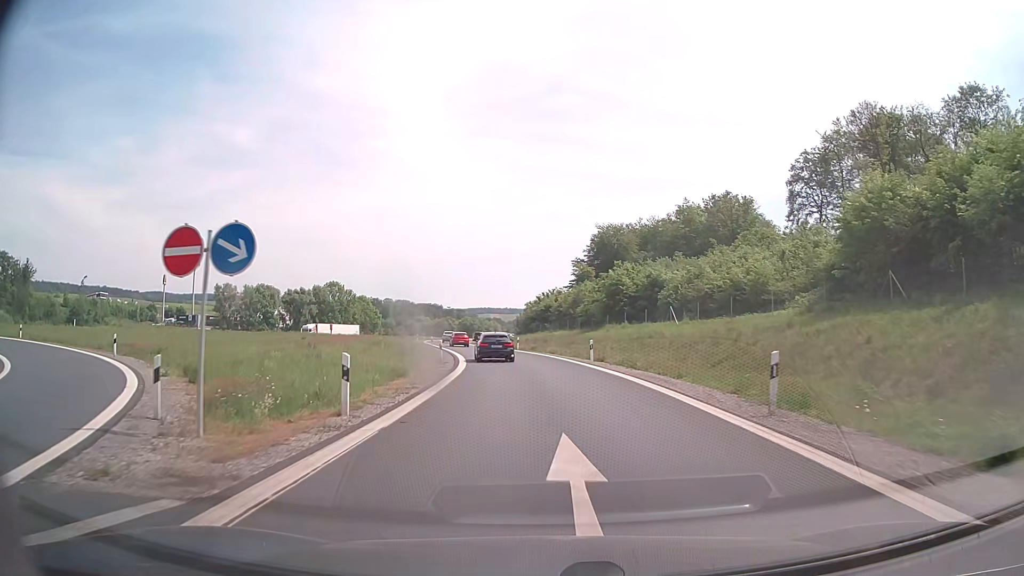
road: motorway_link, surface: asphalt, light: Day
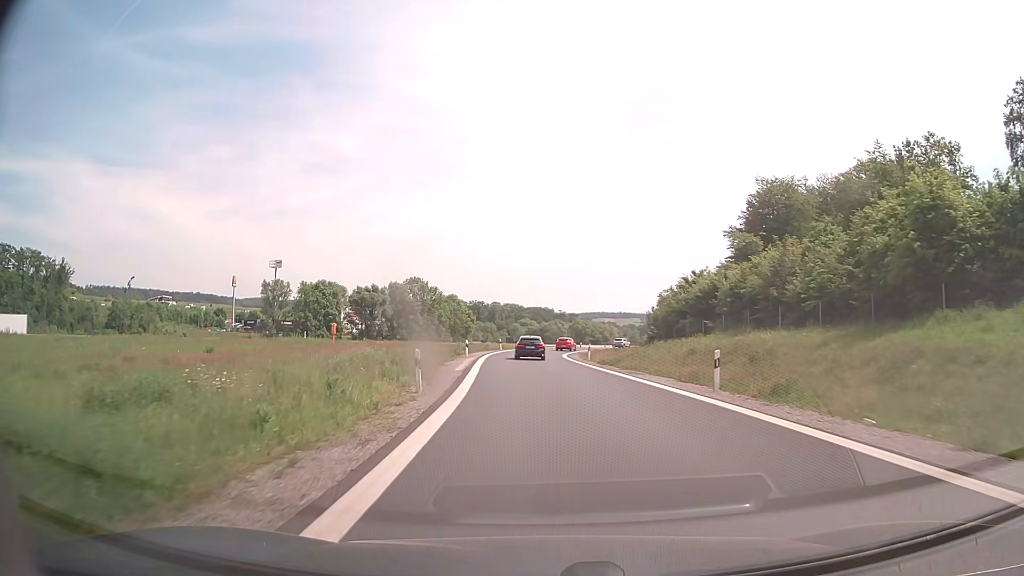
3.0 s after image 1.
(-3.5, +41.8) m; -9°
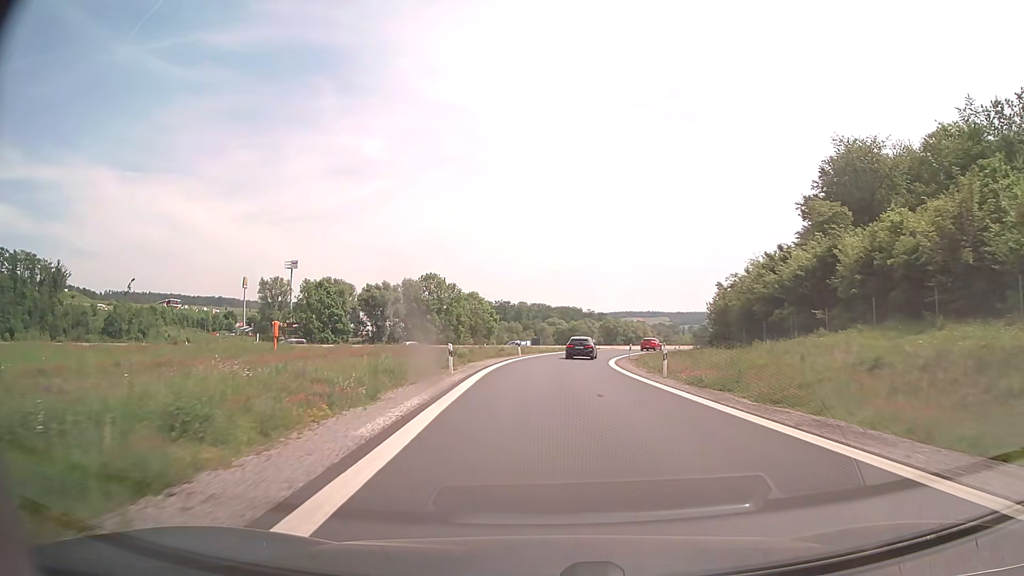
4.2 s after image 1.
(-0.5, +18.4) m; -3°
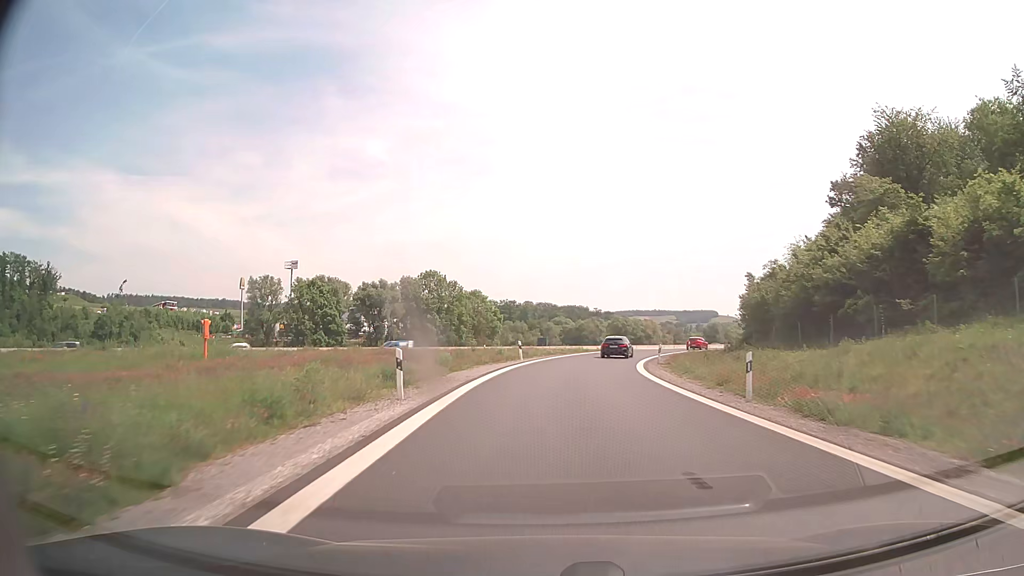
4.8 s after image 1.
(0.0, +9.5) m; 0°
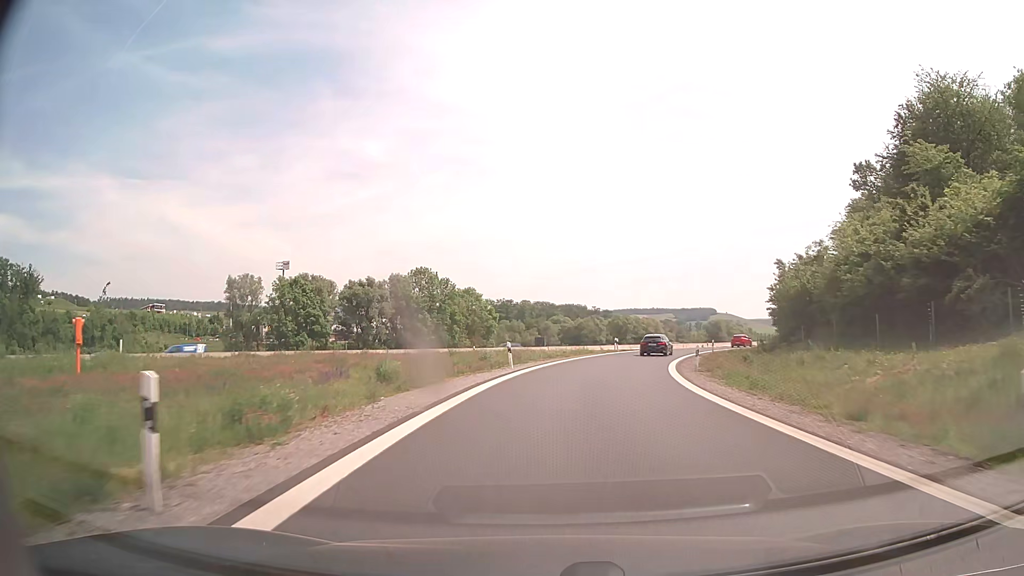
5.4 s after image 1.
(0.0, +9.7) m; 0°
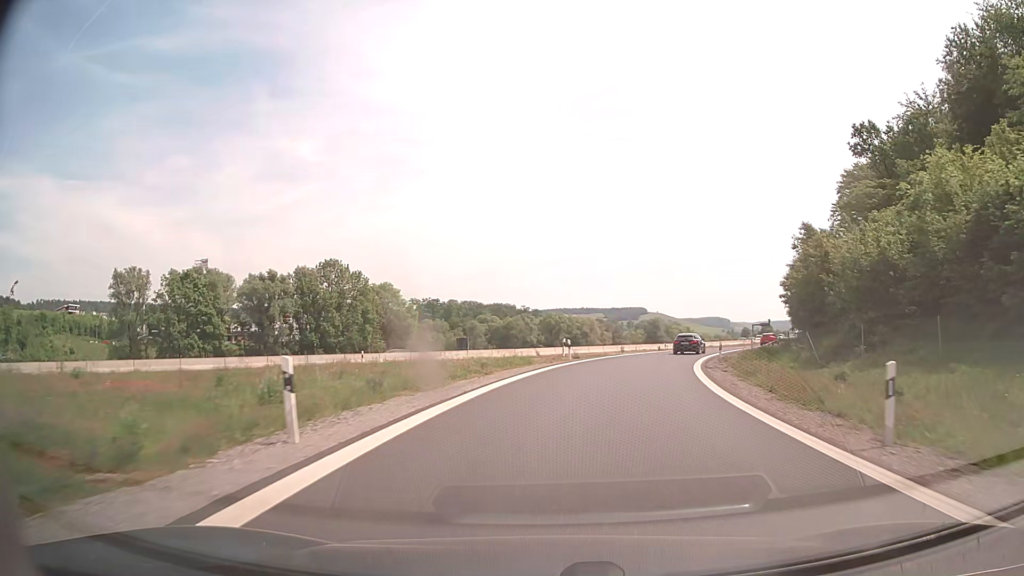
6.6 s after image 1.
(+0.9, +19.7) m; +6°
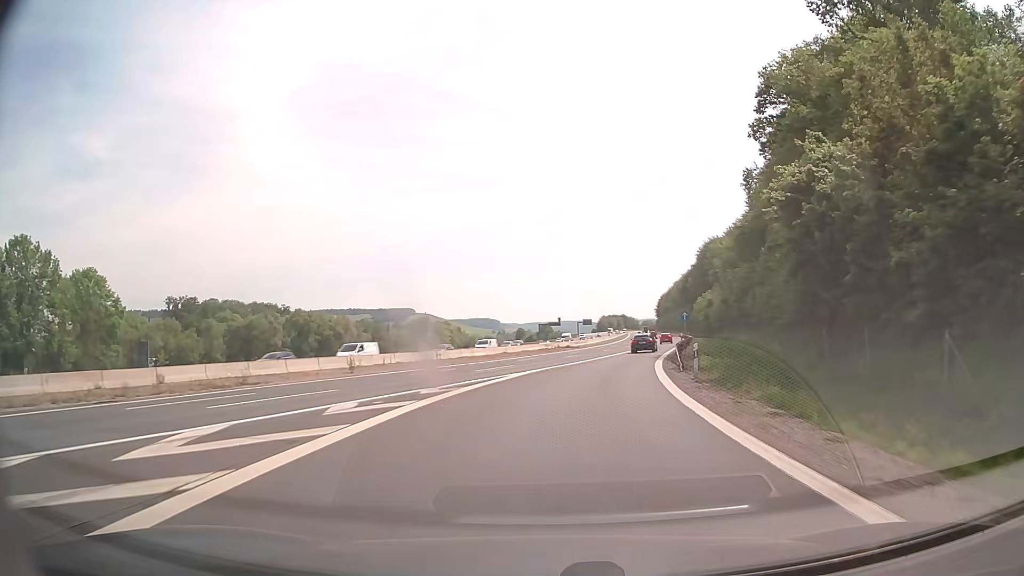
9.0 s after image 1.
(+6.5, +39.2) m; +19°
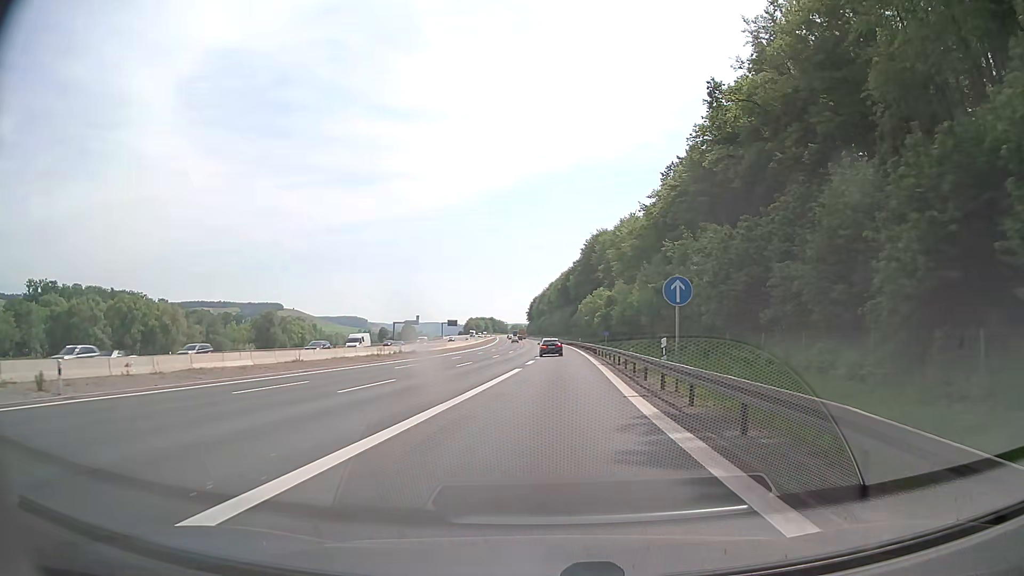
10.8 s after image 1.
(+3.4, +31.6) m; +11°
(0, +10) (0, +20) (+1, +30) (+1, +40) (+2, +50) (+2, +60) (+2, +70) (+2, +80) (+1, +90) (+1, +100) m
